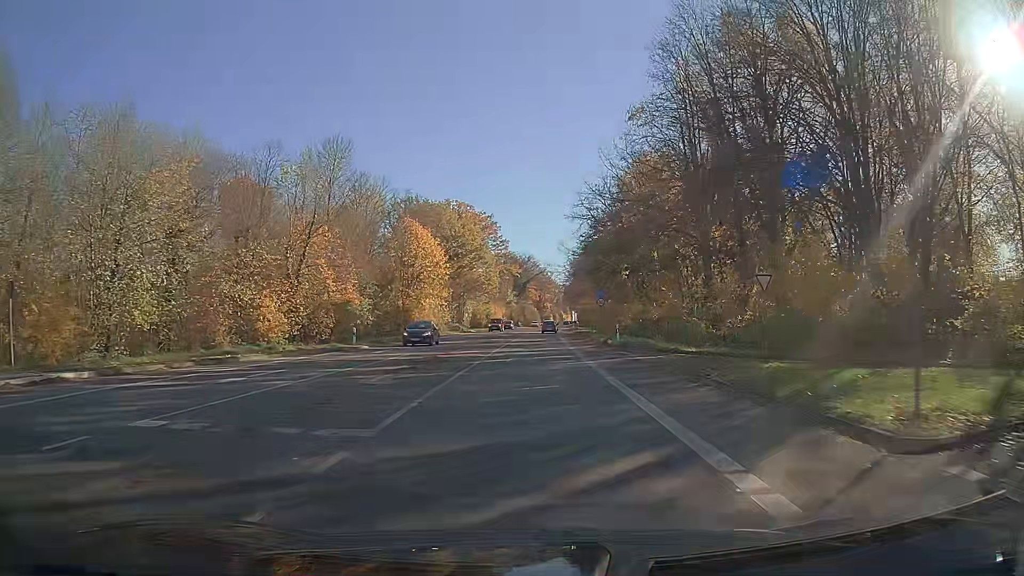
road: secondary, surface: asphalt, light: Day
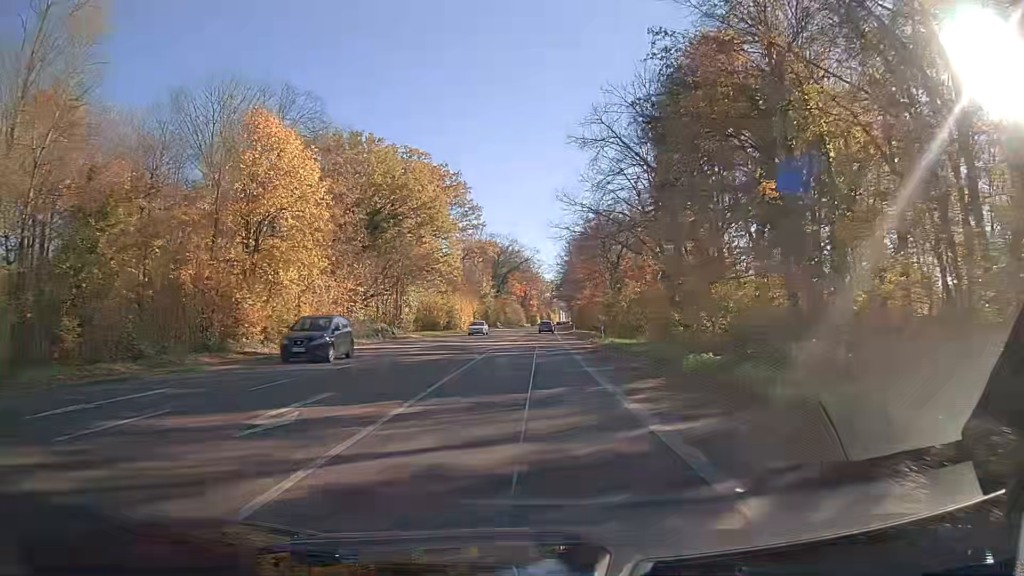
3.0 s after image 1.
(+0.5, +42.5) m; +1°
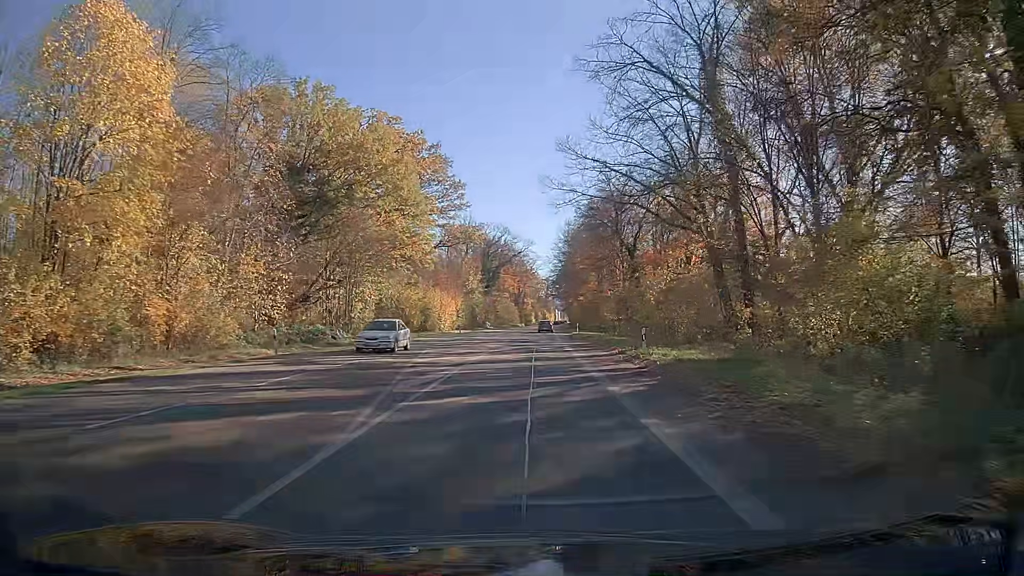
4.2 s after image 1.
(+0.1, +17.1) m; 0°
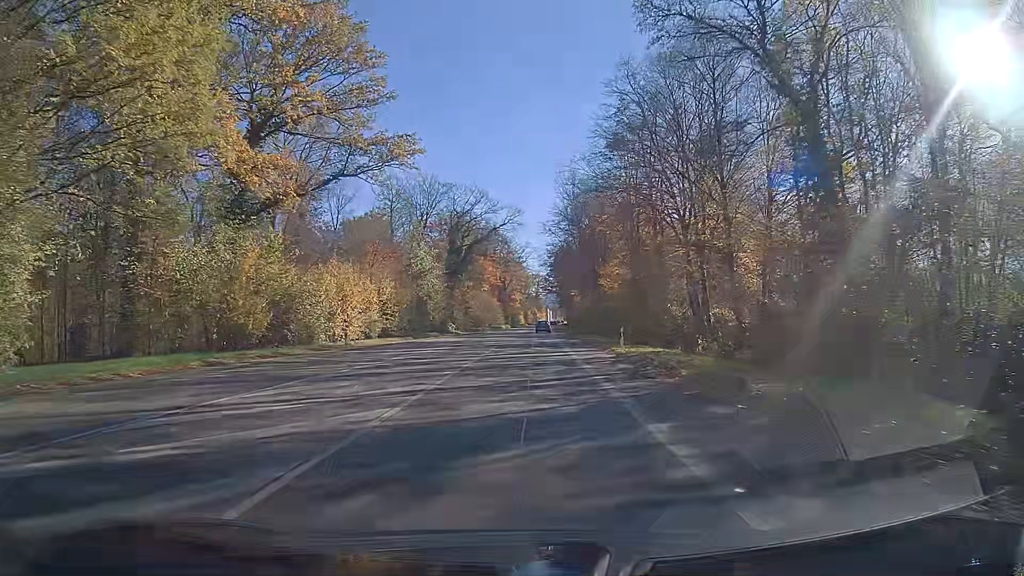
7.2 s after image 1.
(+0.4, +42.9) m; +1°
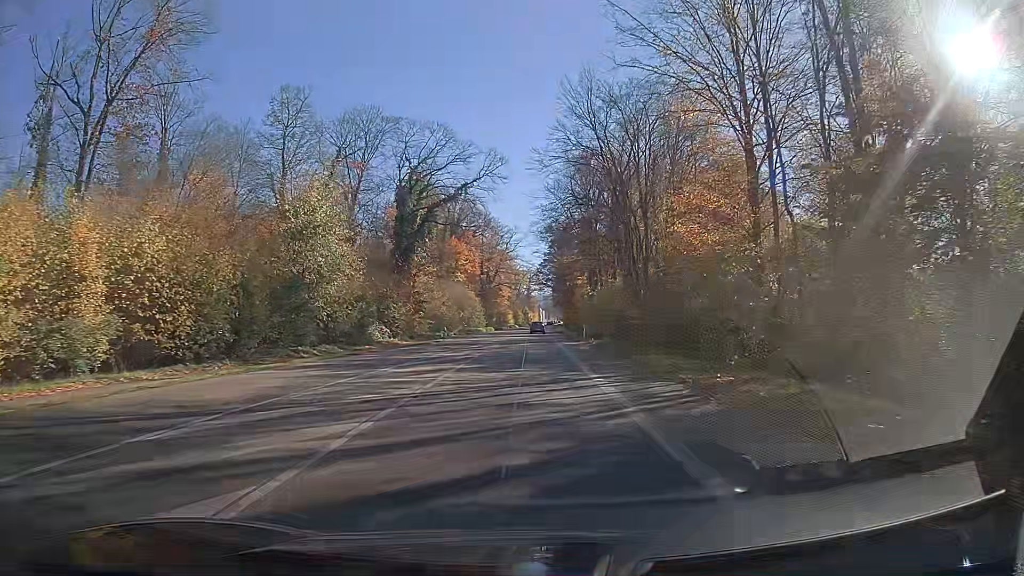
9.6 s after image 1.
(+0.1, +34.6) m; +1°
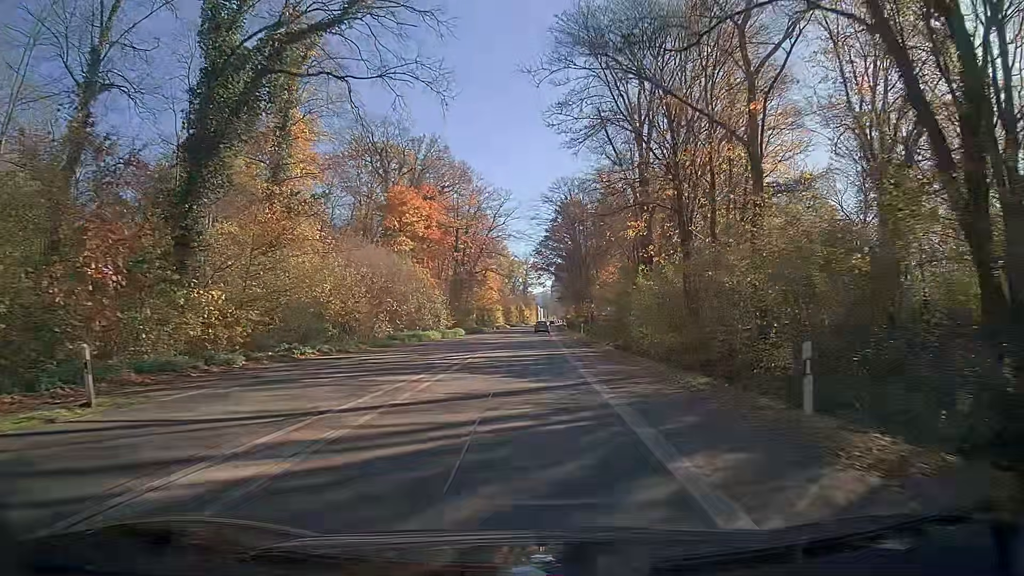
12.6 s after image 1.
(+0.2, +43.7) m; +1°
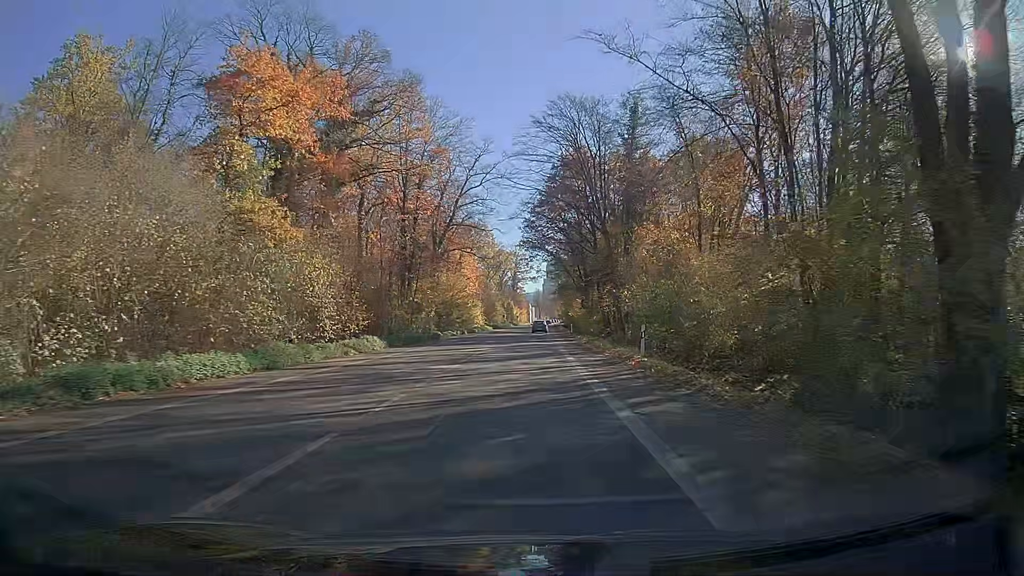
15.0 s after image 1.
(+0.2, +35.2) m; 0°
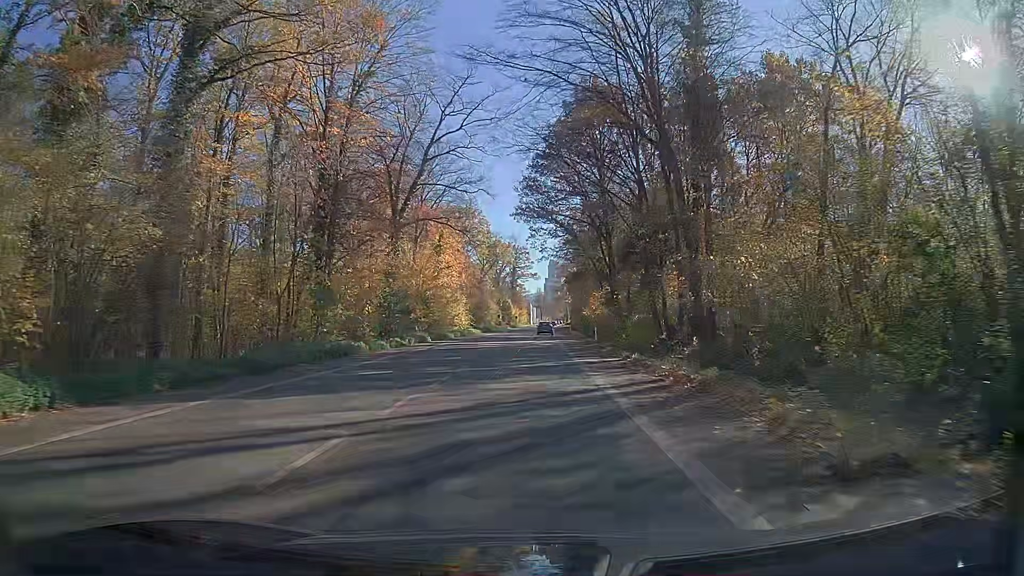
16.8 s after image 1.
(+0.1, +26.5) m; 0°
